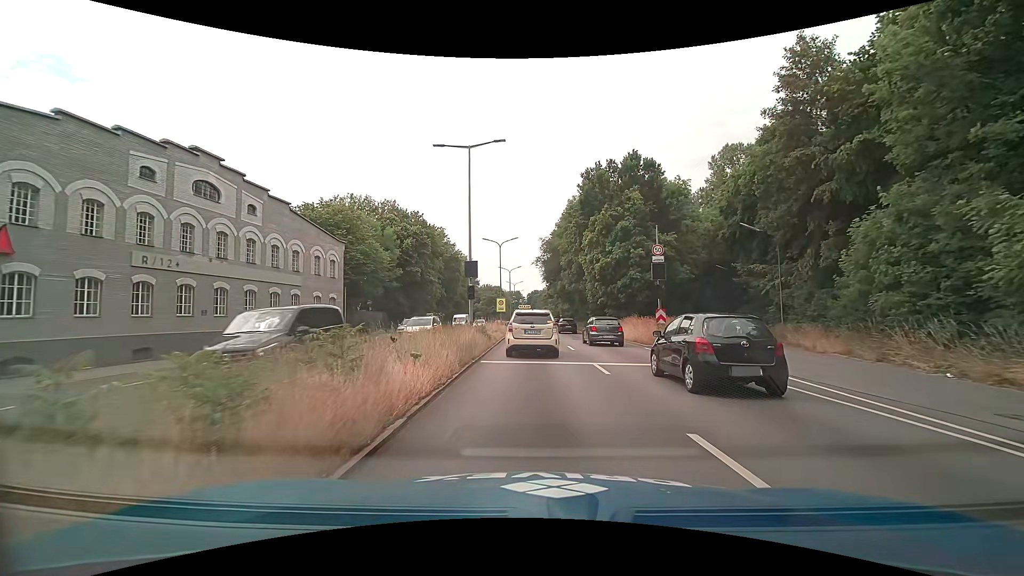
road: trunk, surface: asphalt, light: Day
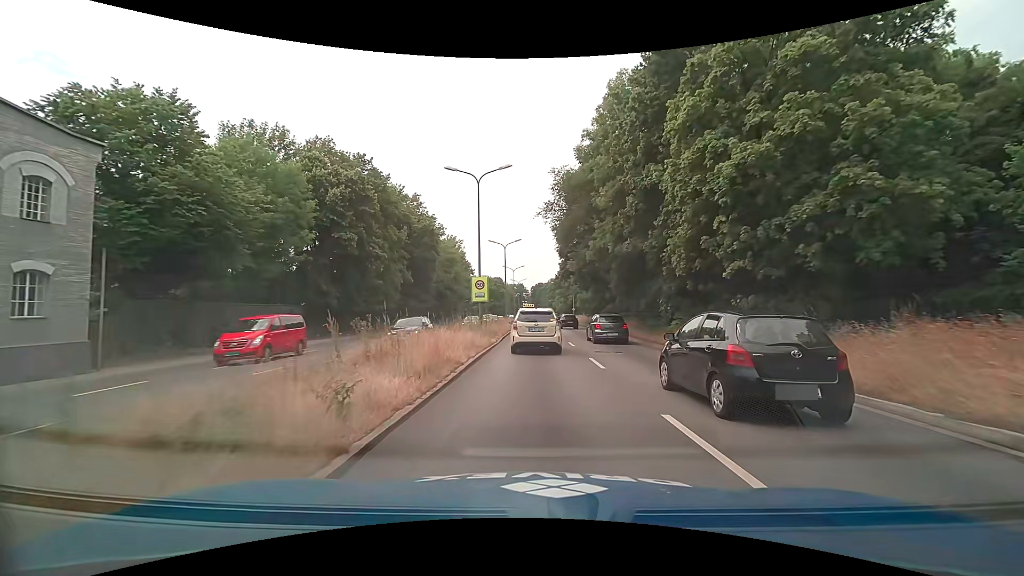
(0.0, +26.3) m; 0°
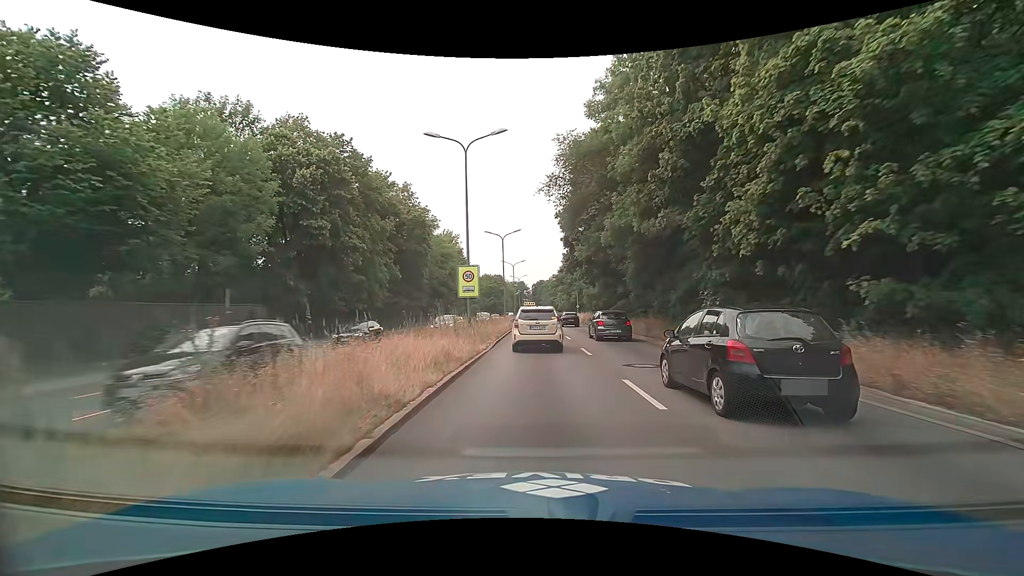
(0.0, +5.8) m; 0°
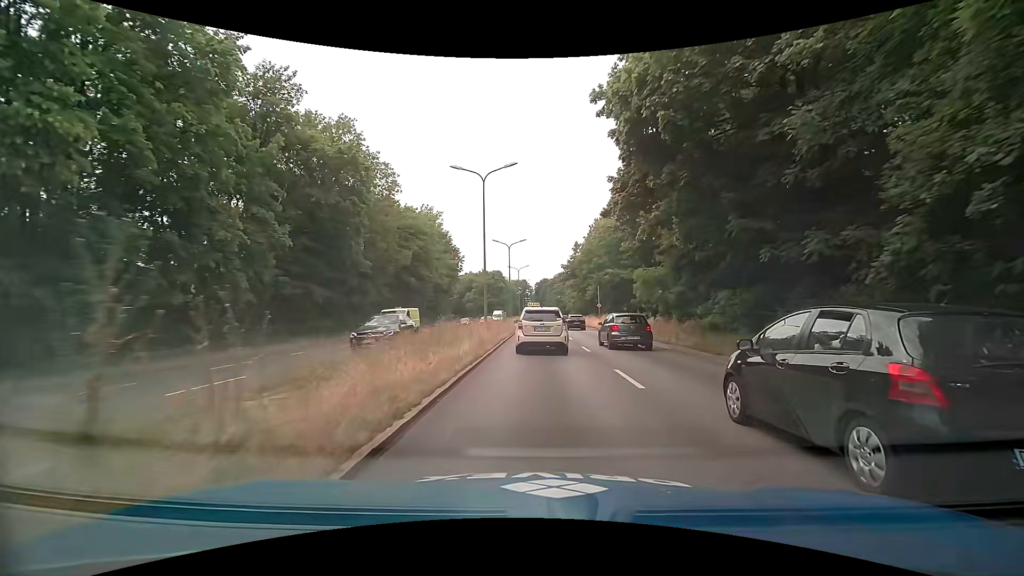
(-0.1, +25.2) m; -1°
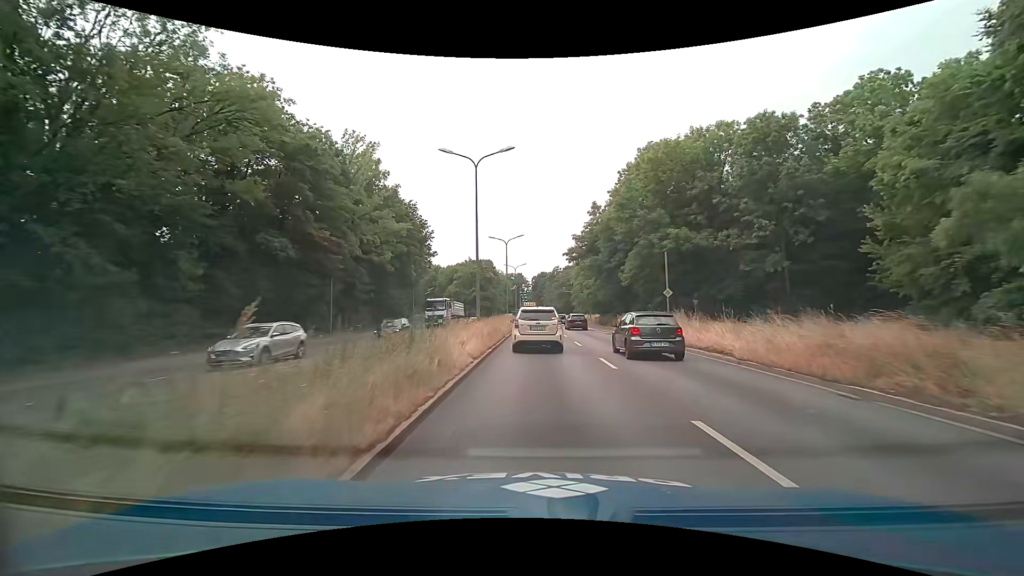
(+0.2, +33.0) m; 0°
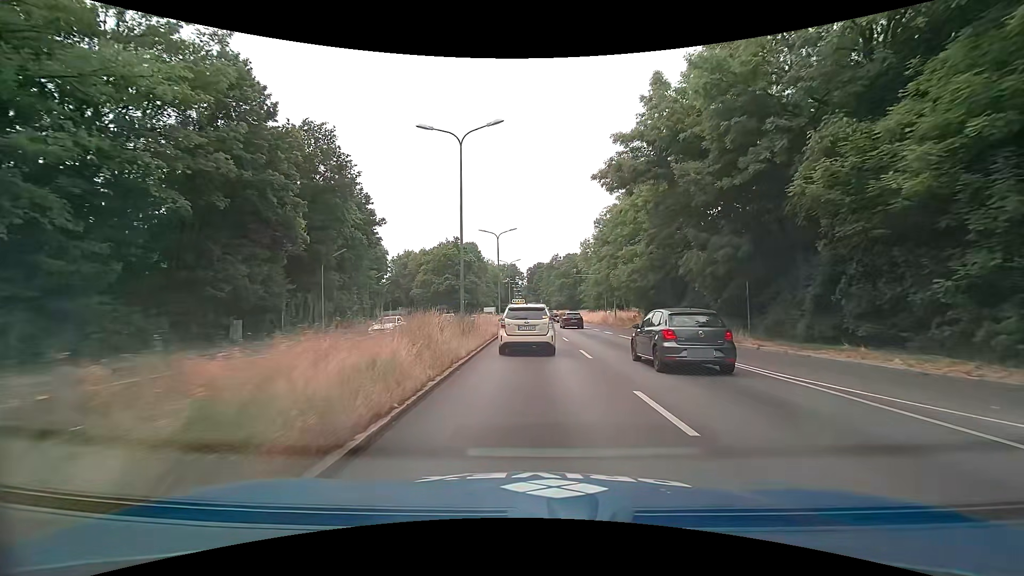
(+0.5, +34.0) m; 0°
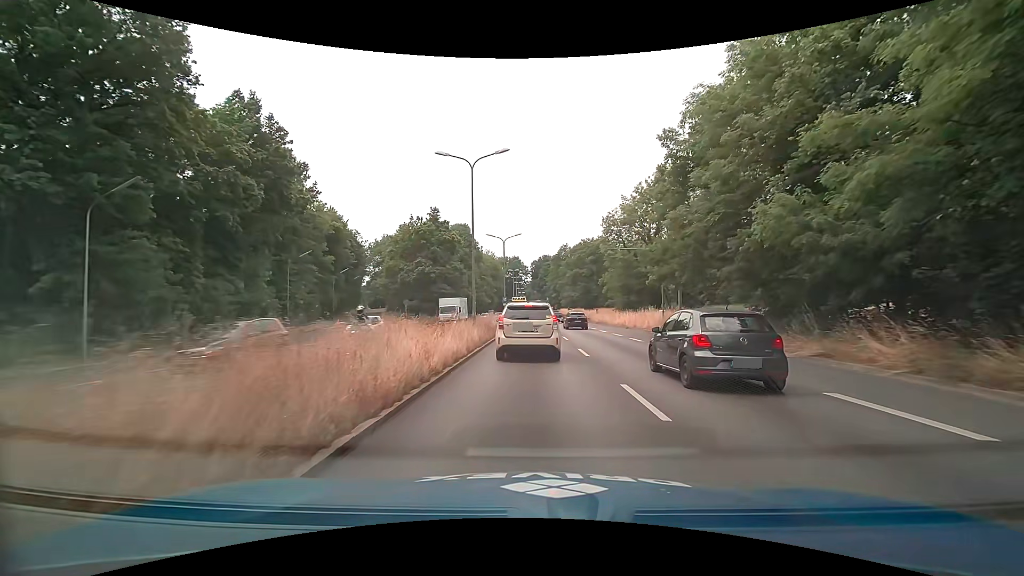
(+0.2, +26.2) m; 0°
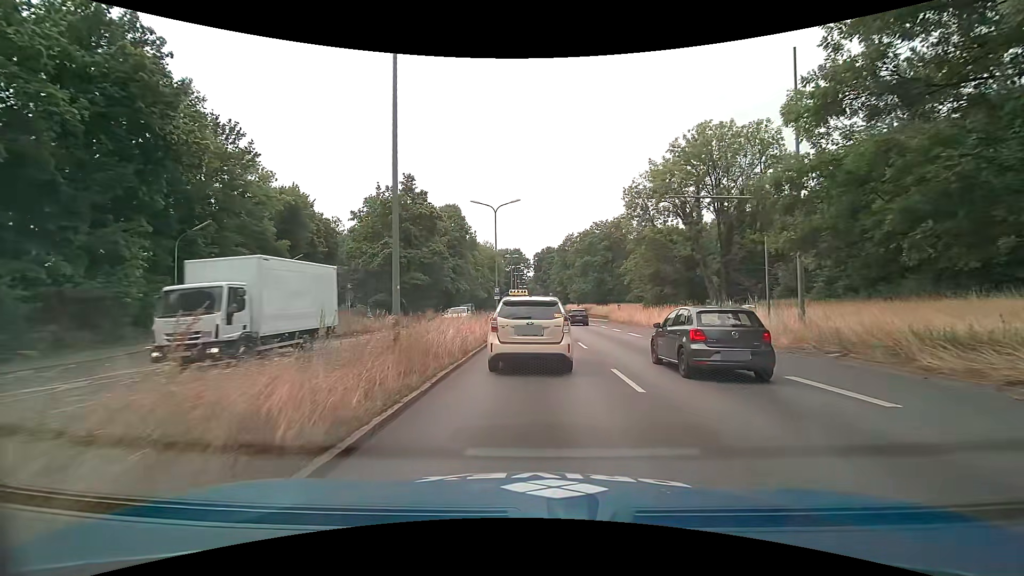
(0.0, +15.9) m; 0°
(0, +10) (0, +20) (0, +30) (0, +40) (0, +50) (0, +60) (0, +70) (0, +80) (0, +90) (0, +100) m
